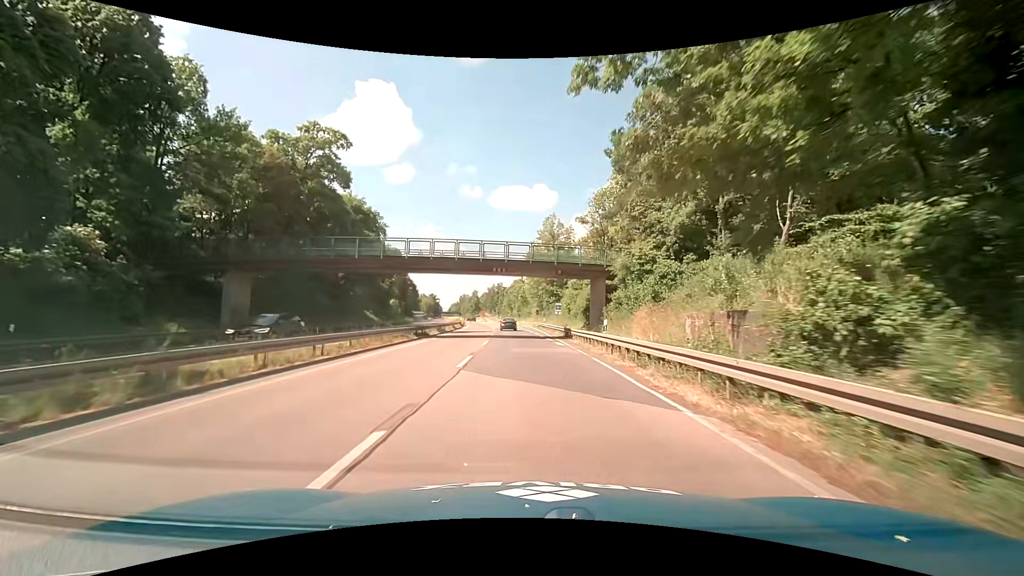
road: trunk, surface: asphalt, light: Day
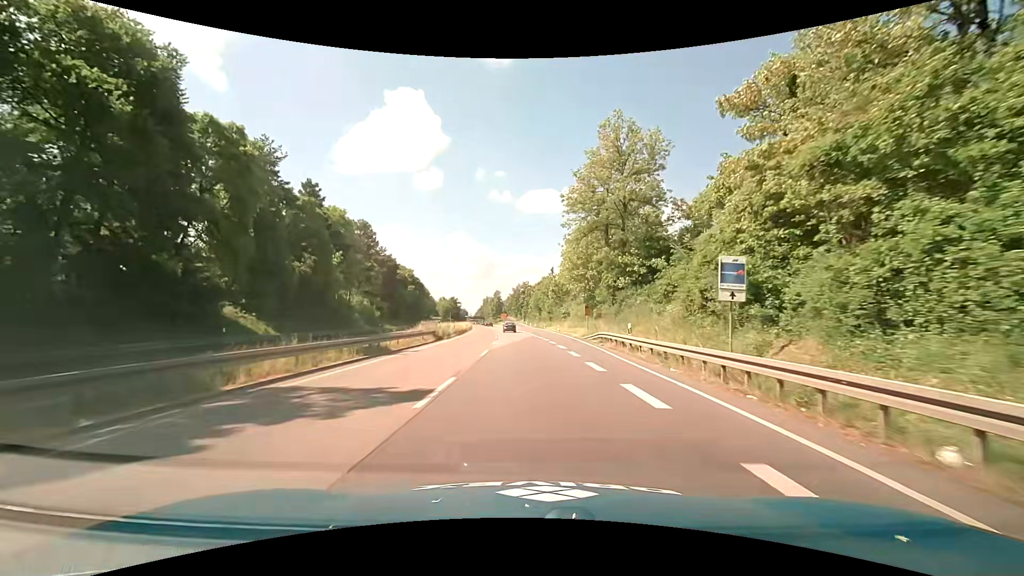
(-1.4, +42.0) m; -3°
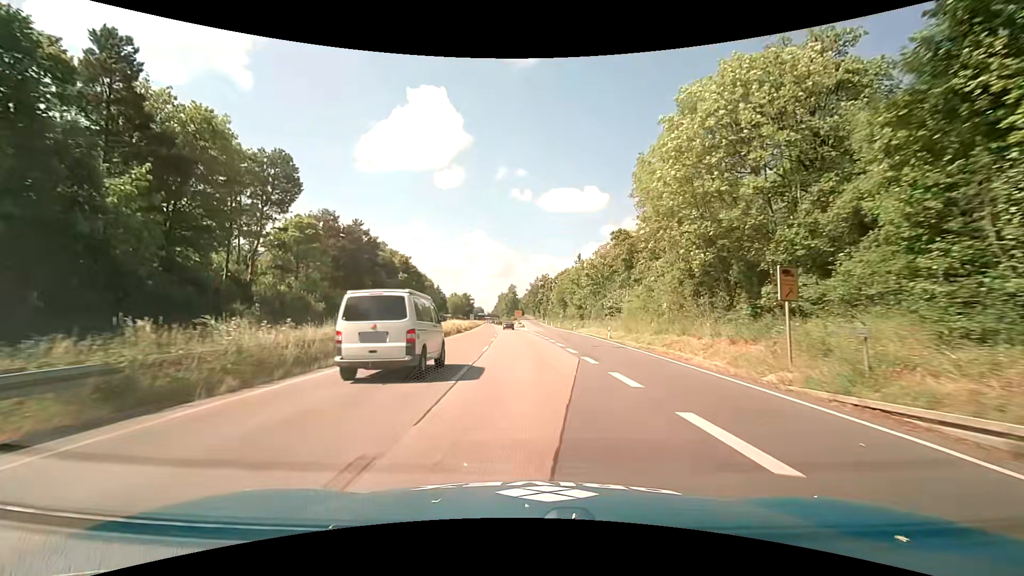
(-1.0, +33.3) m; -2°
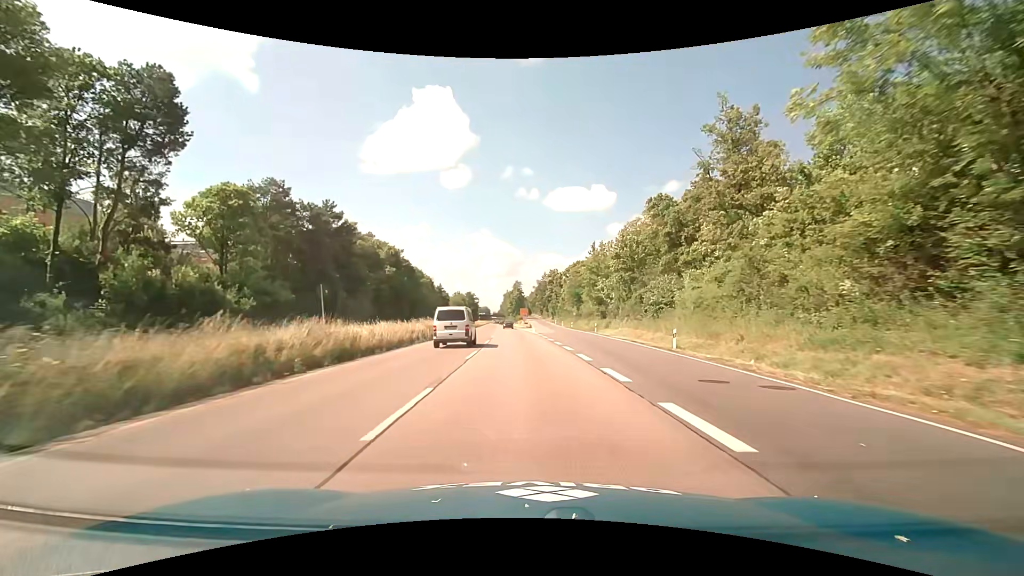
(-0.2, +17.3) m; -1°
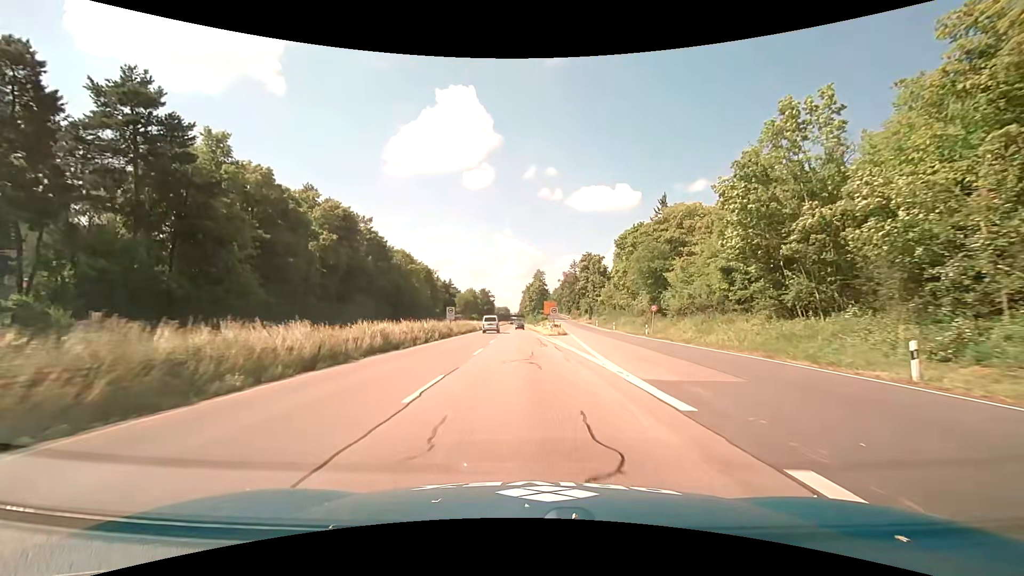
(-1.2, +45.8) m; -3°
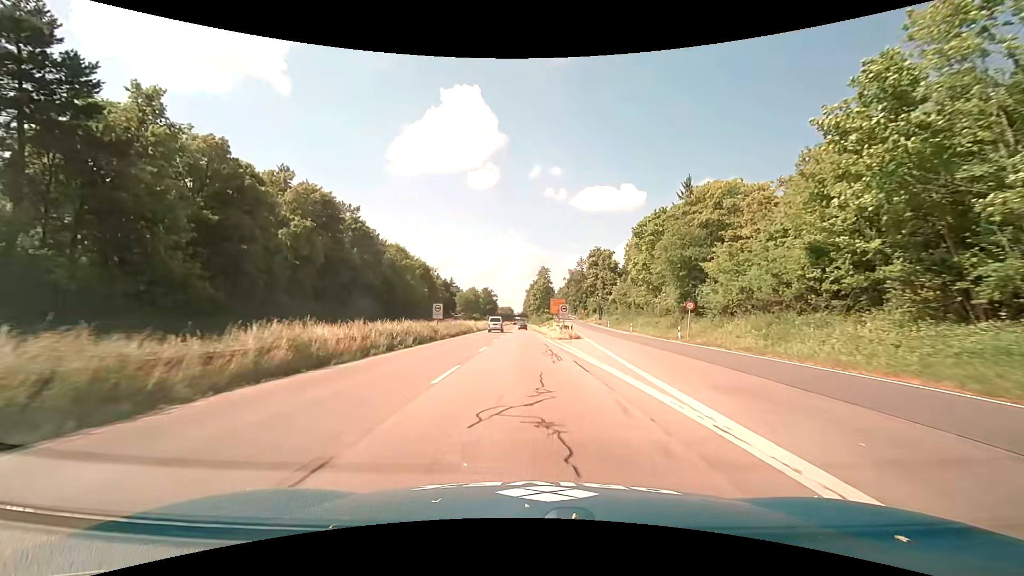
(0.0, +9.5) m; 0°
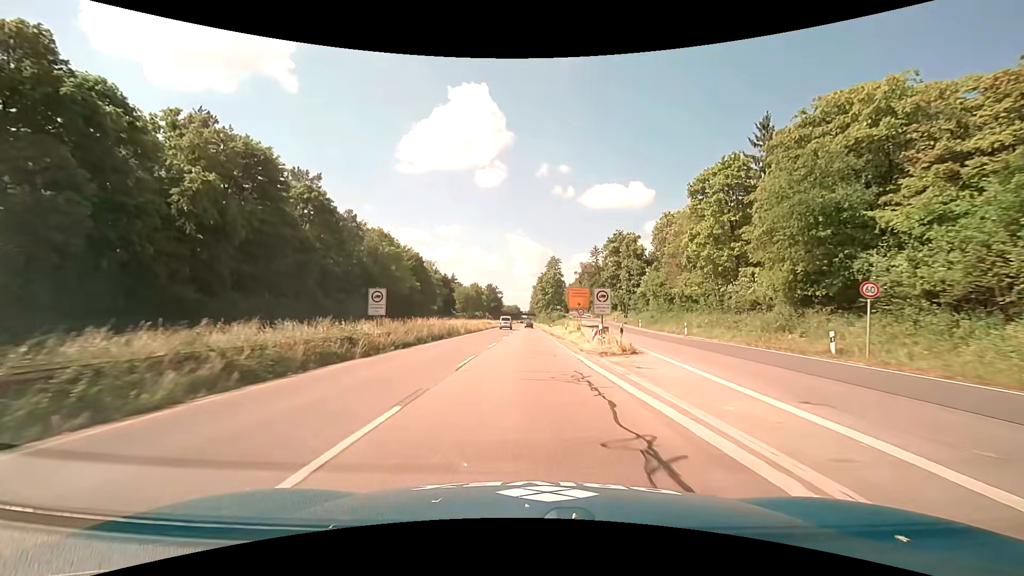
(-0.3, +19.1) m; -1°
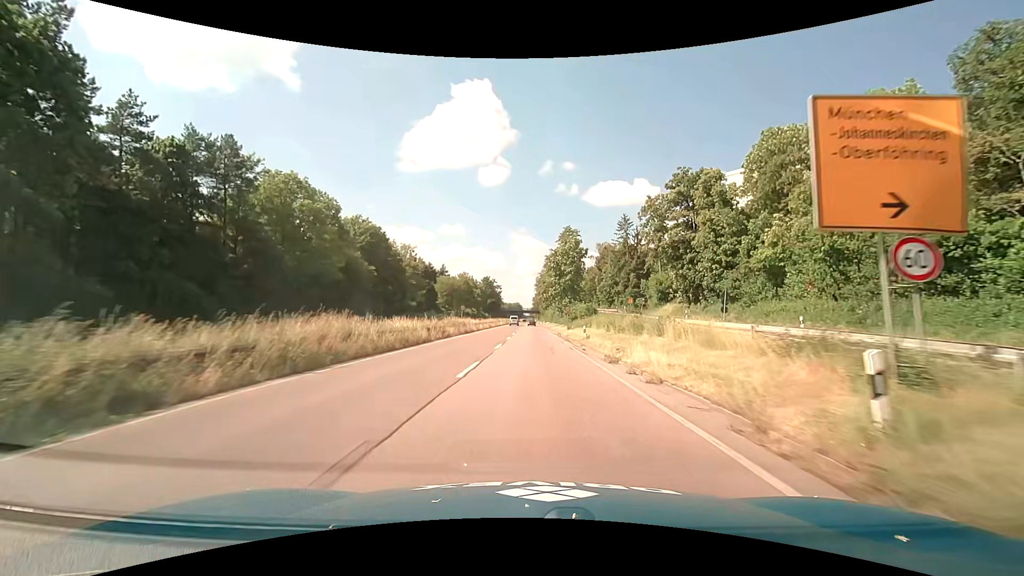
(-0.3, +38.5) m; 0°
(0, +10) (0, +20) (0, +30) (0, +40) (0, +50) (0, +60) (+1, +70) (+1, +80) (+1, +90) (+1, +100) m
